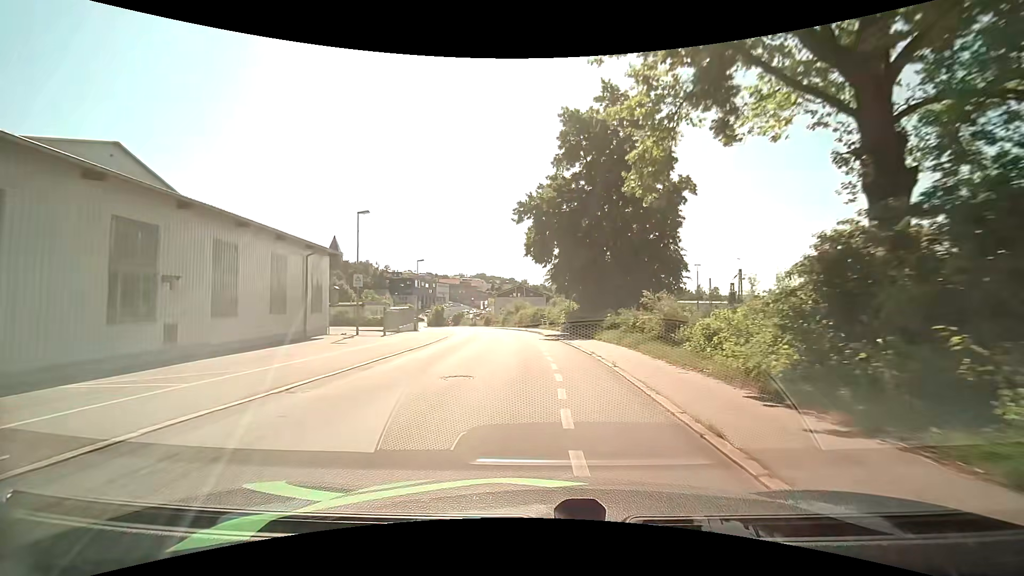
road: residential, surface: asphalt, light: Day
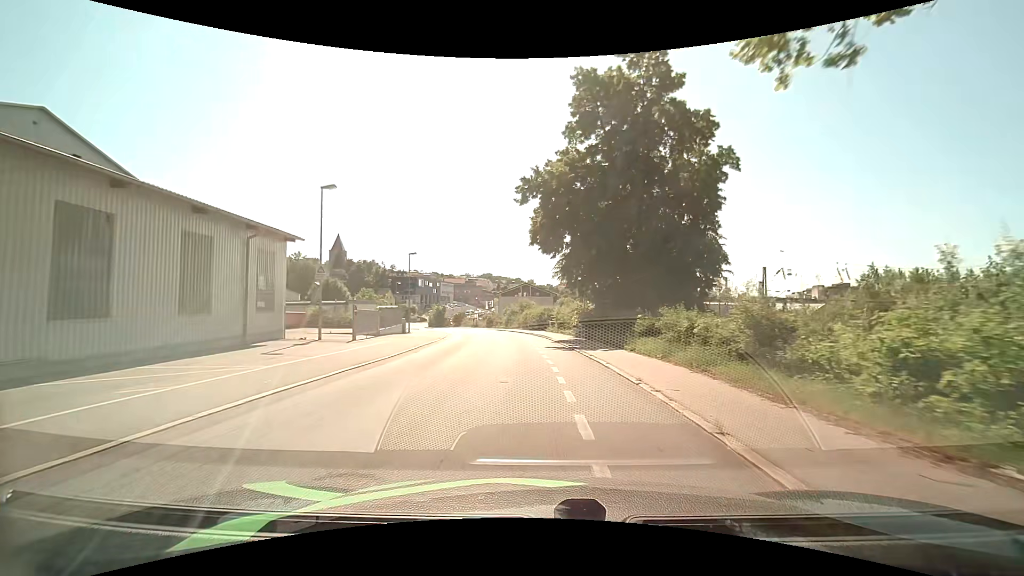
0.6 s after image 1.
(0.0, +6.5) m; 0°
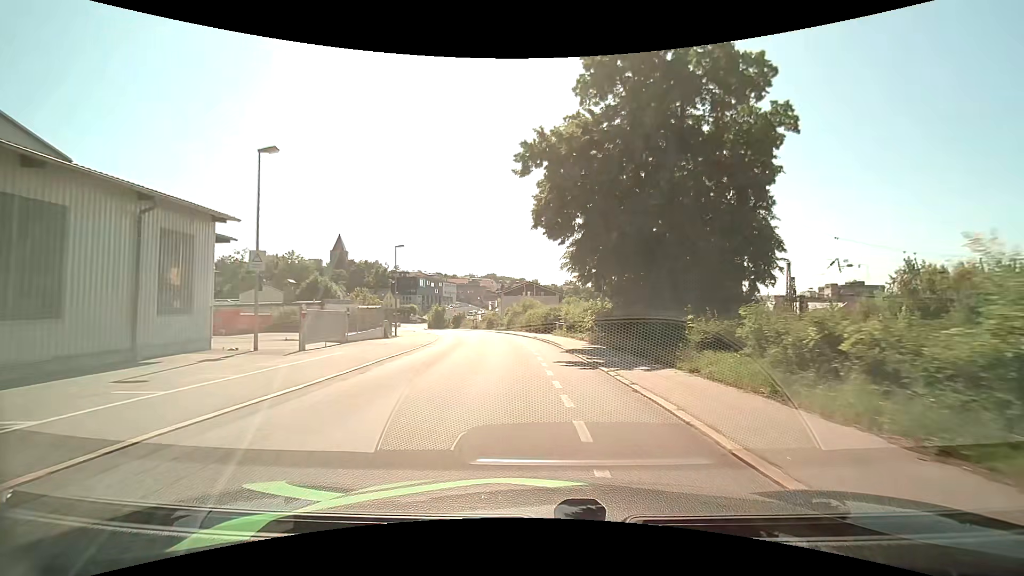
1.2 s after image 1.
(-0.1, +6.3) m; -1°
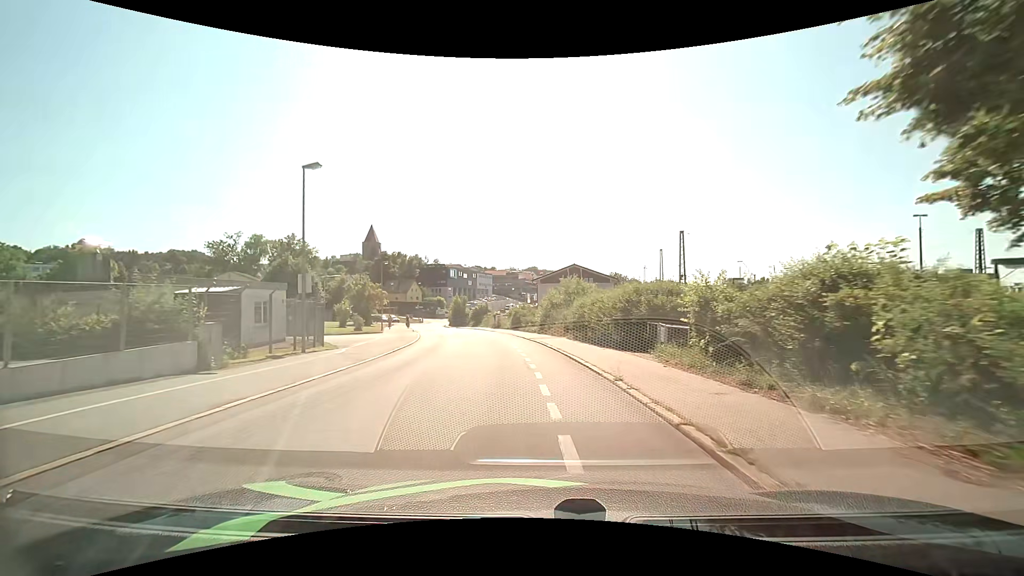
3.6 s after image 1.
(-0.6, +23.4) m; -5°
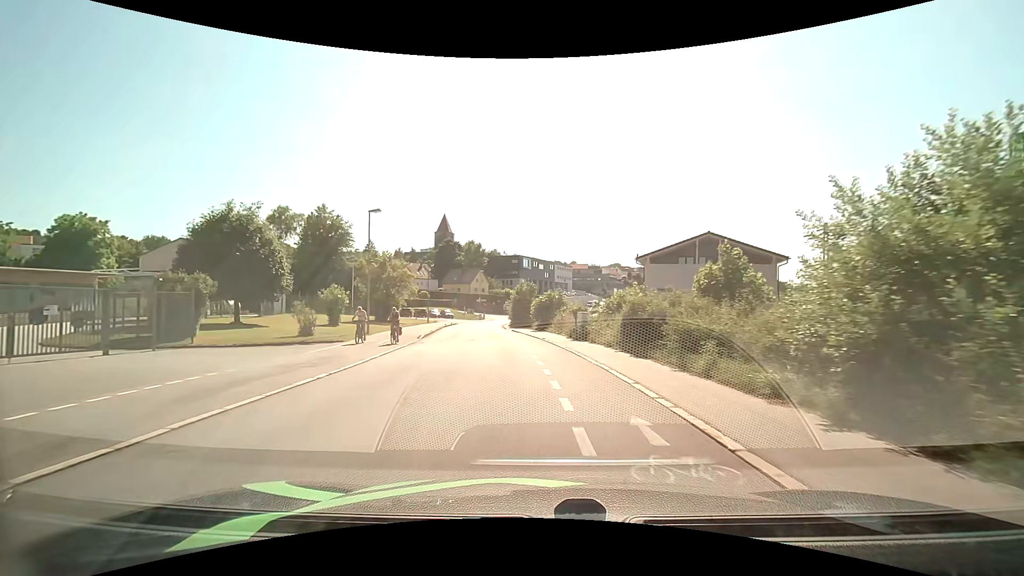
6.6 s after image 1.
(-2.0, +28.0) m; -9°
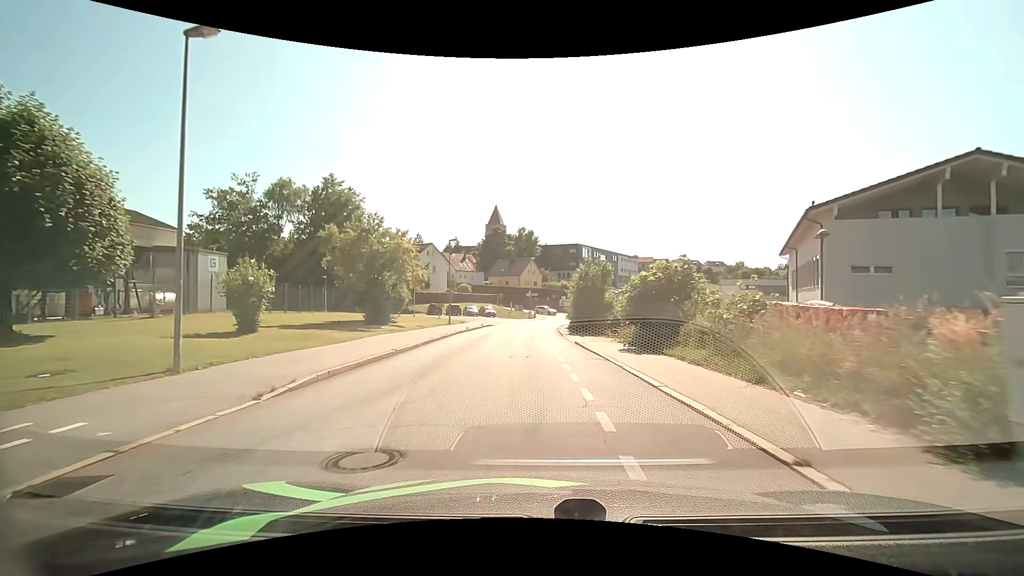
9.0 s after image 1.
(-1.3, +21.4) m; -7°
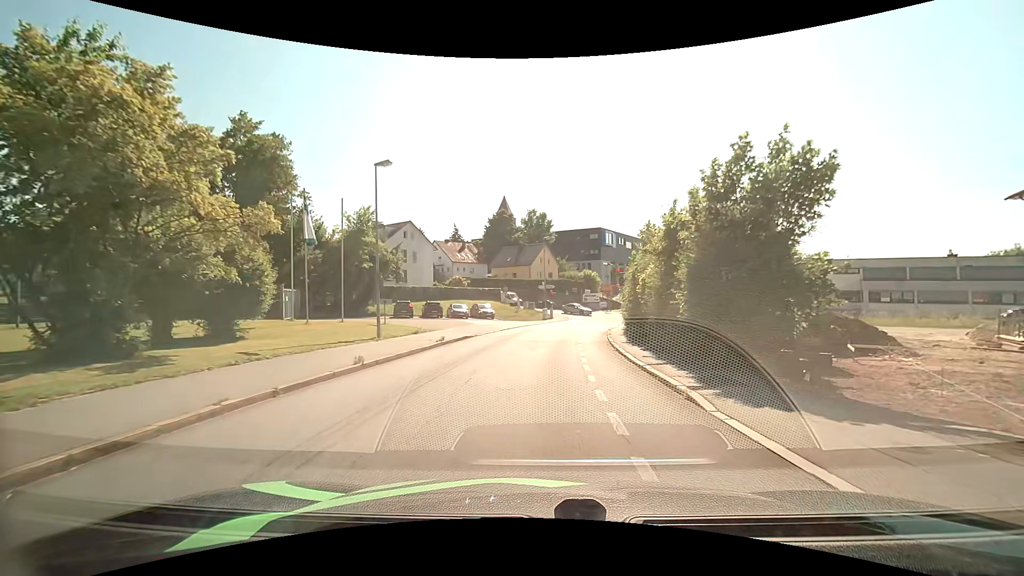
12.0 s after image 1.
(-0.5, +24.2) m; -1°
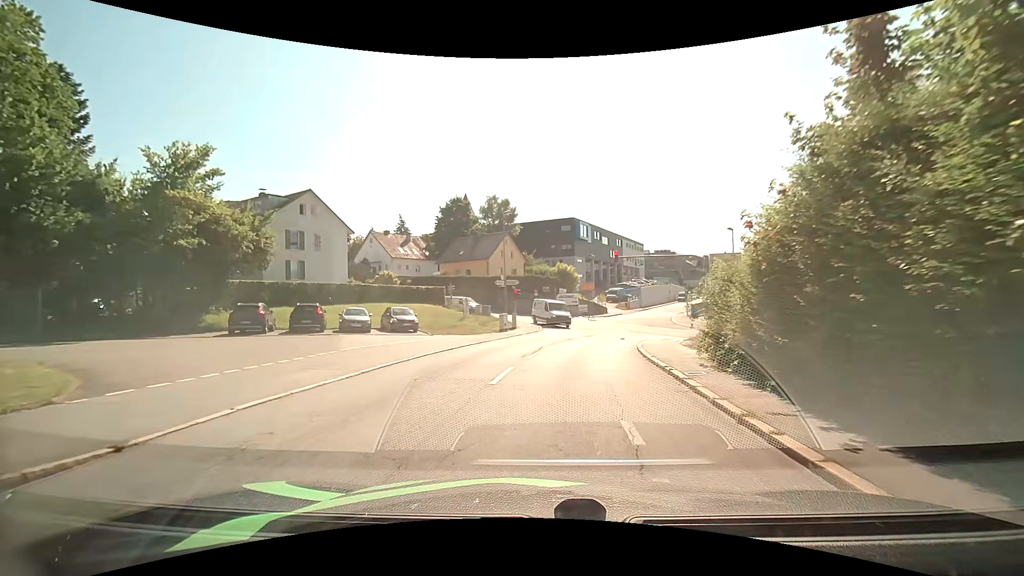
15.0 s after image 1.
(+0.5, +20.6) m; +3°
(0, +10) (+1, +20) (+4, +30) (+6, +39) (+6, +49) (+1, +57) (-7, +63) (-16, +69) (-24, +74) (-33, +79) m
